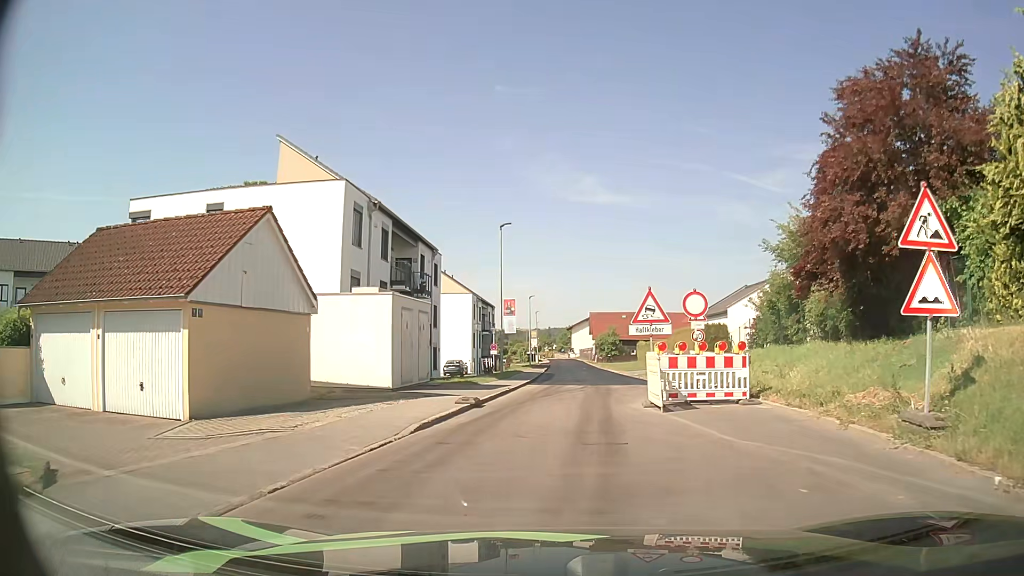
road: tertiary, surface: asphalt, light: Day
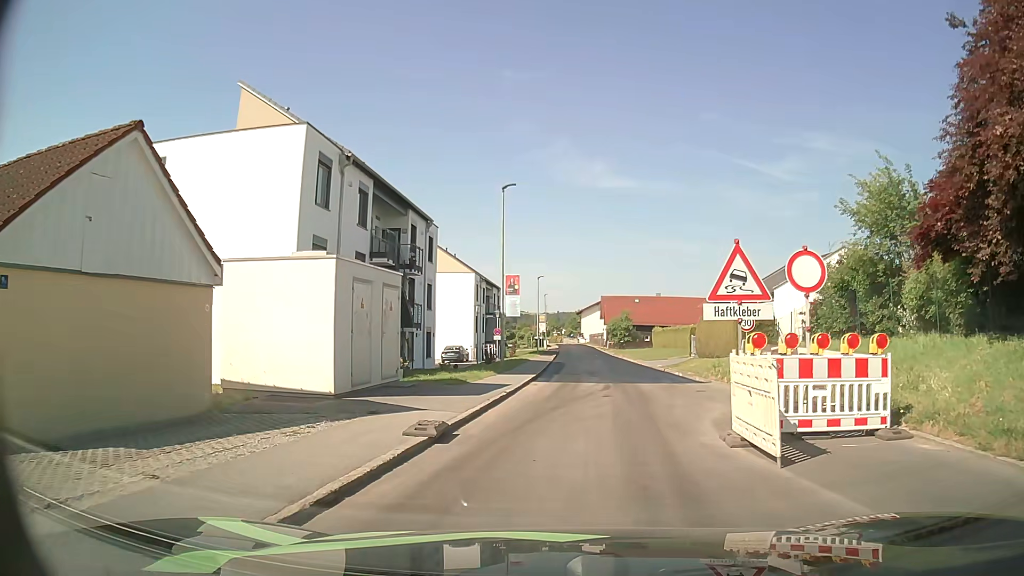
(-0.1, +6.0) m; -2°
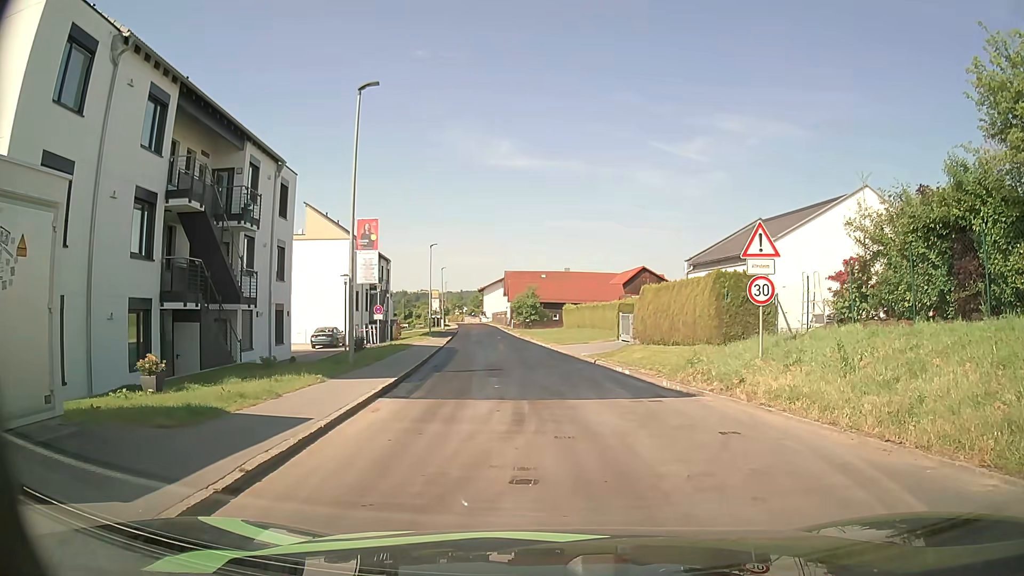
(+0.6, +10.2) m; +7°
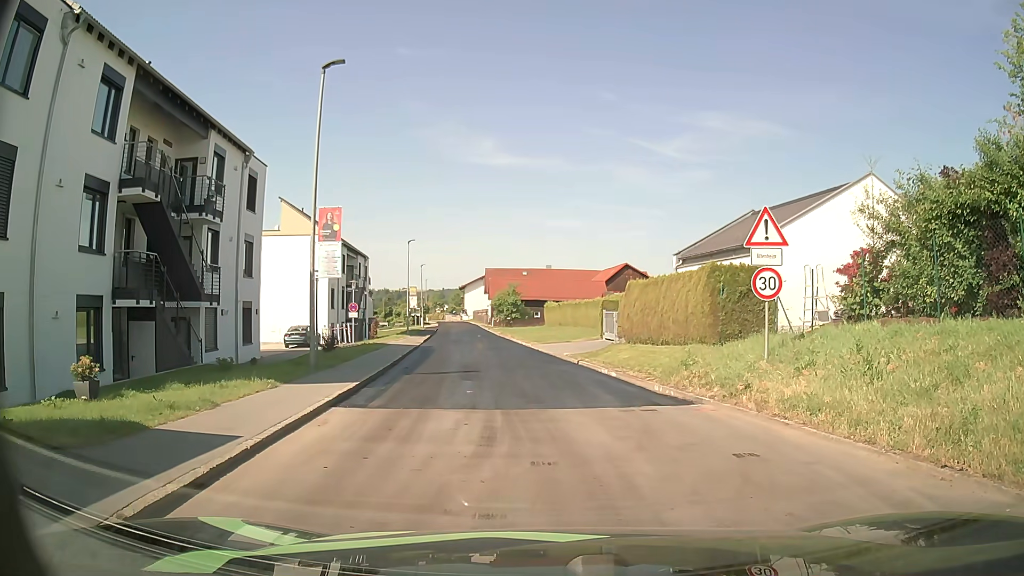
(0.0, +1.5) m; +2°
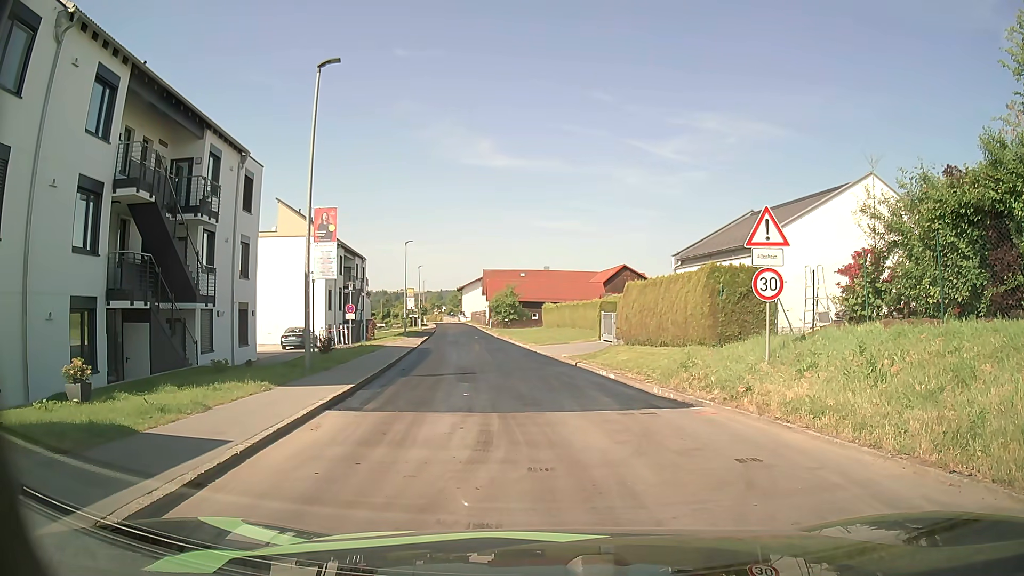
(0.0, +0.3) m; 0°
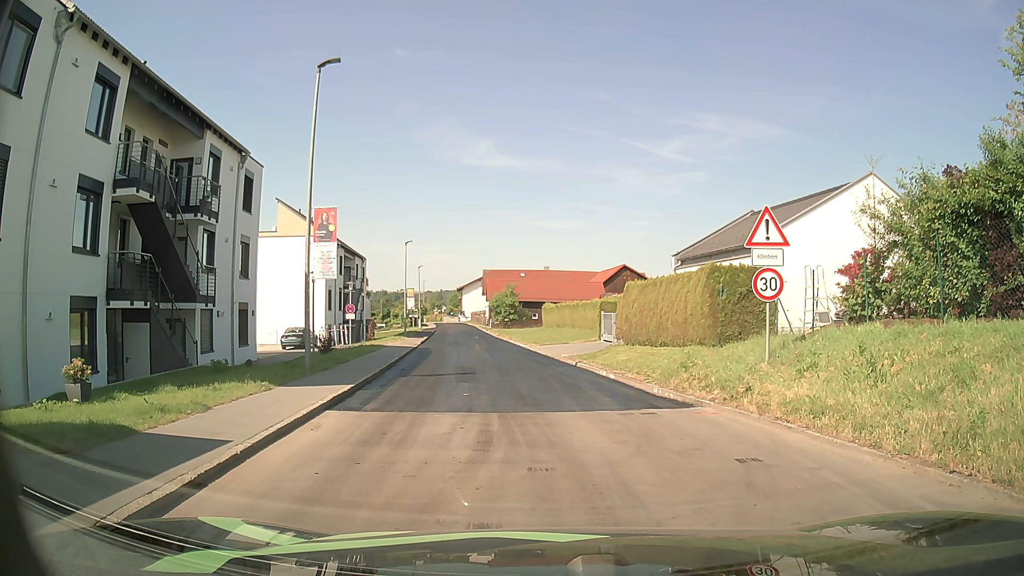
(0.0, 0.0) m; 0°
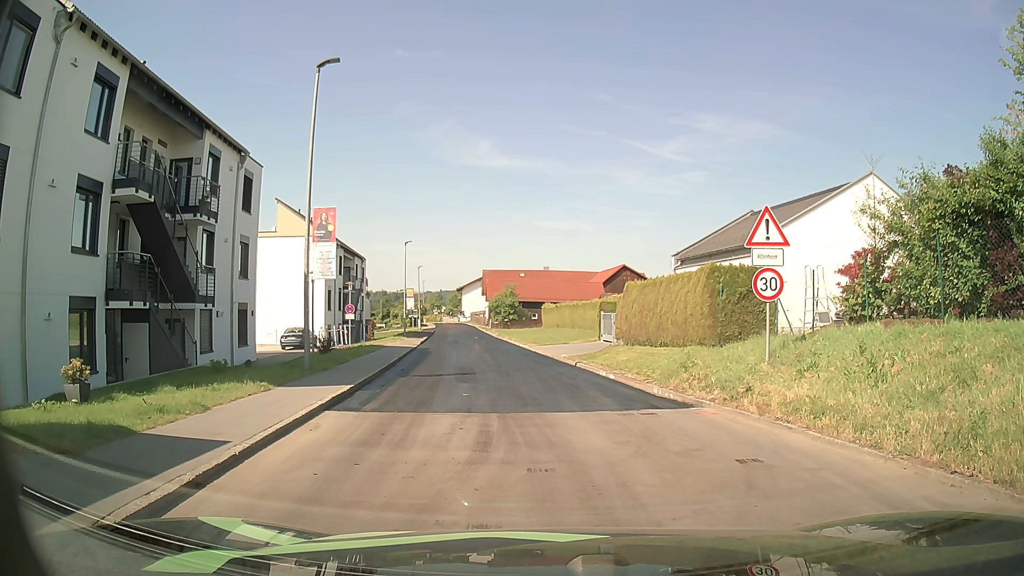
(0.0, 0.0) m; 0°
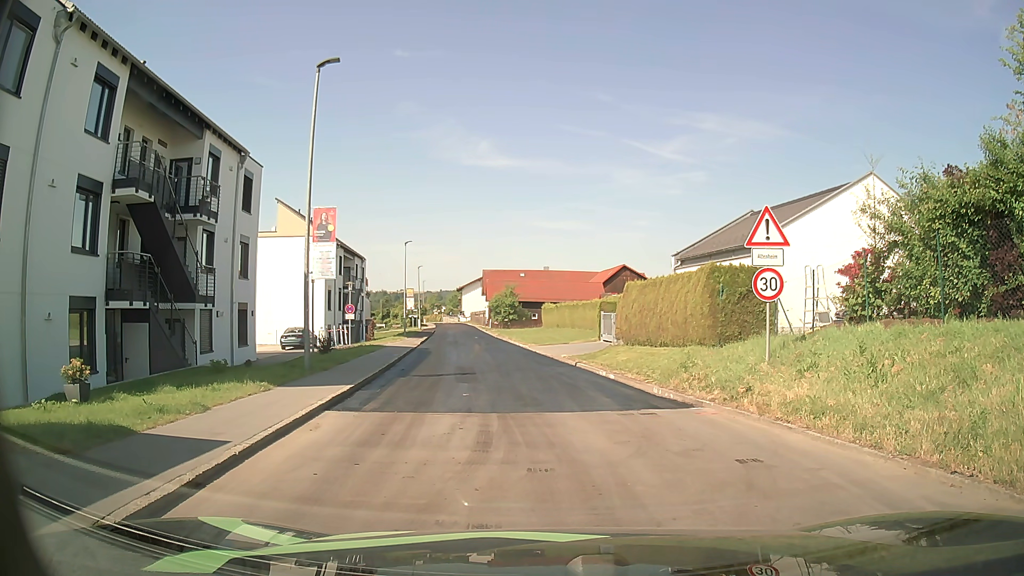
(0.0, 0.0) m; 0°
